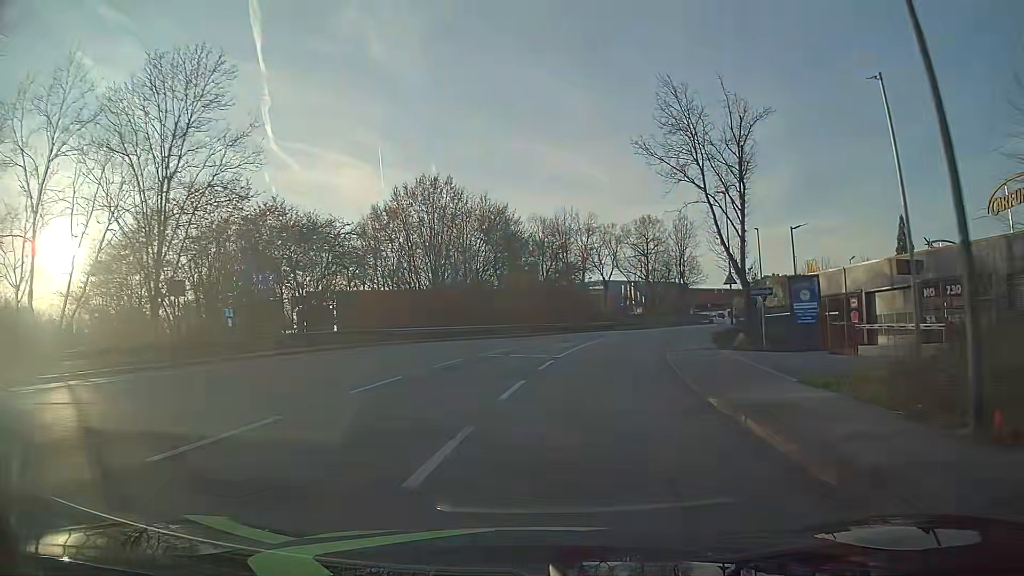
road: tertiary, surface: asphalt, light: Day
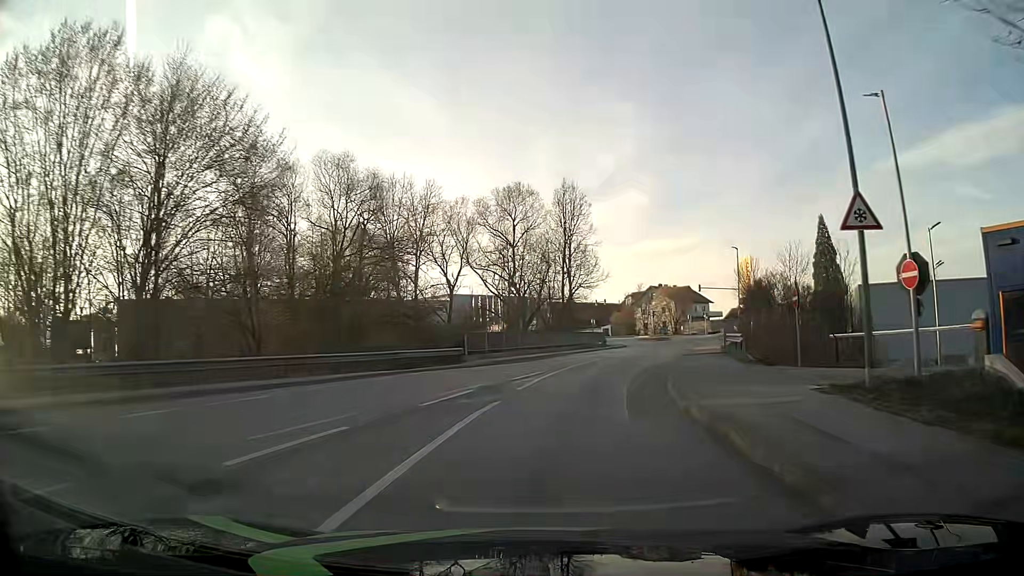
(+4.1, +29.3) m; +14°
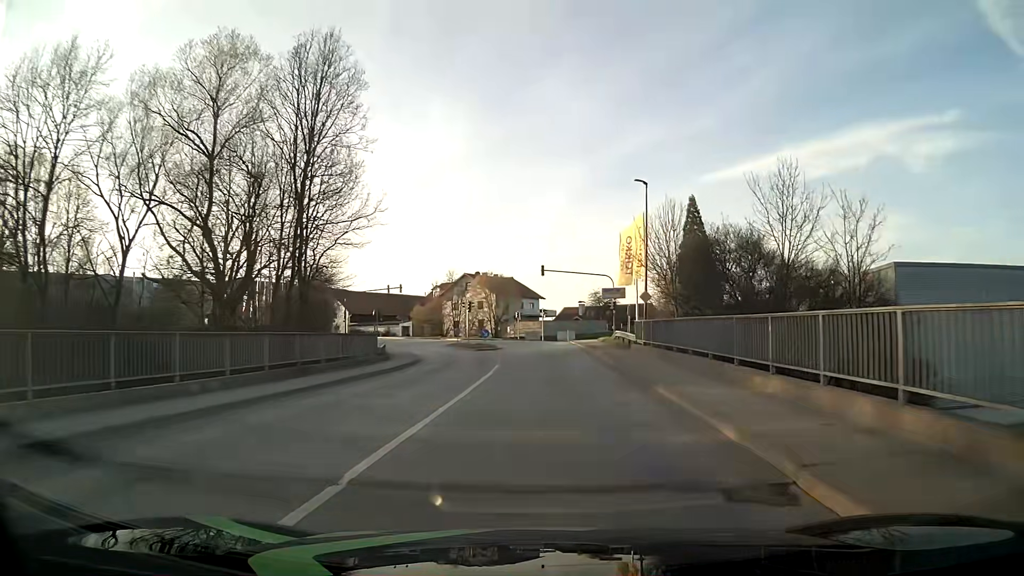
(+4.4, +29.5) m; +16°
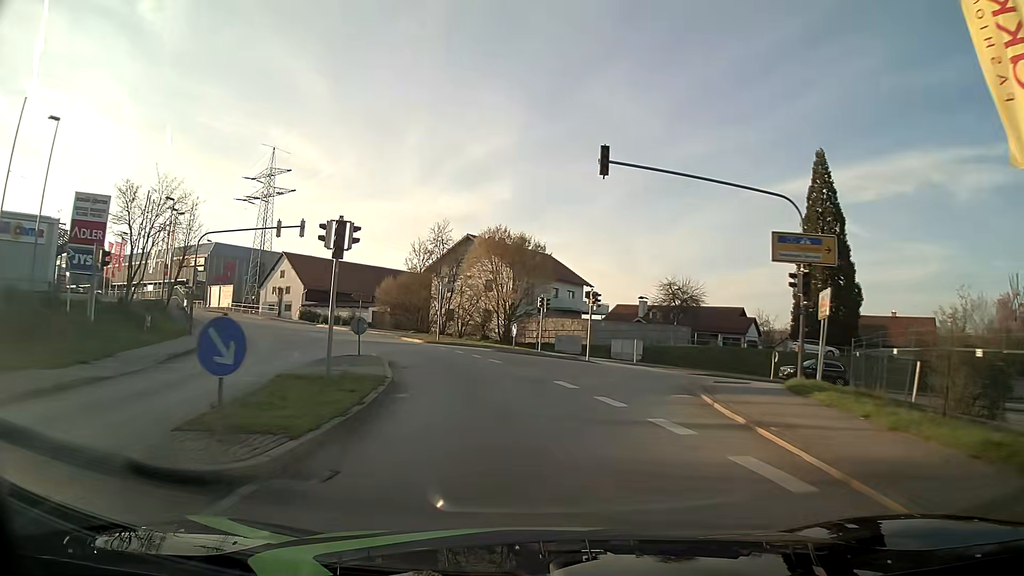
(+0.6, +38.2) m; -3°
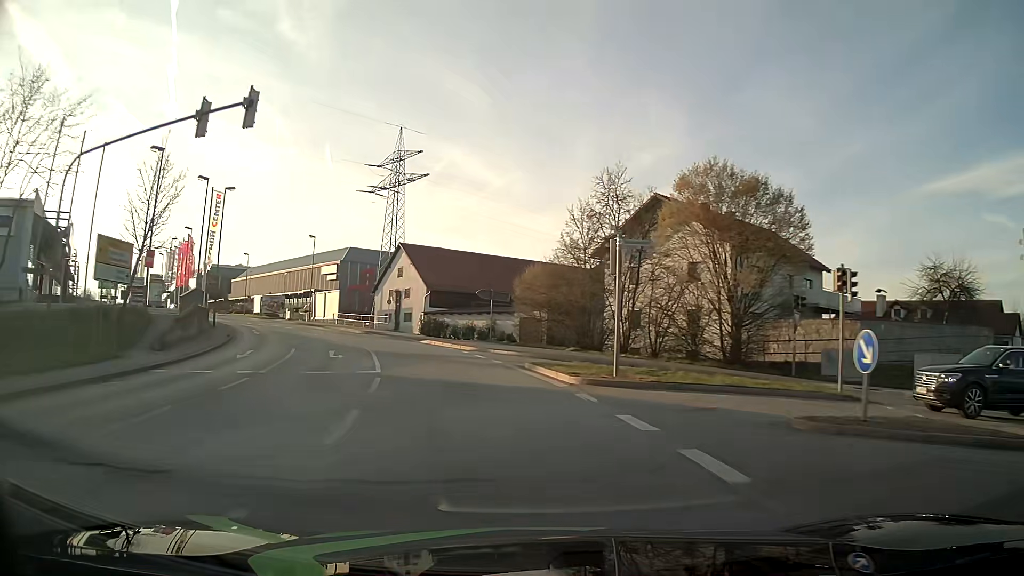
(-2.6, +22.8) m; -15°
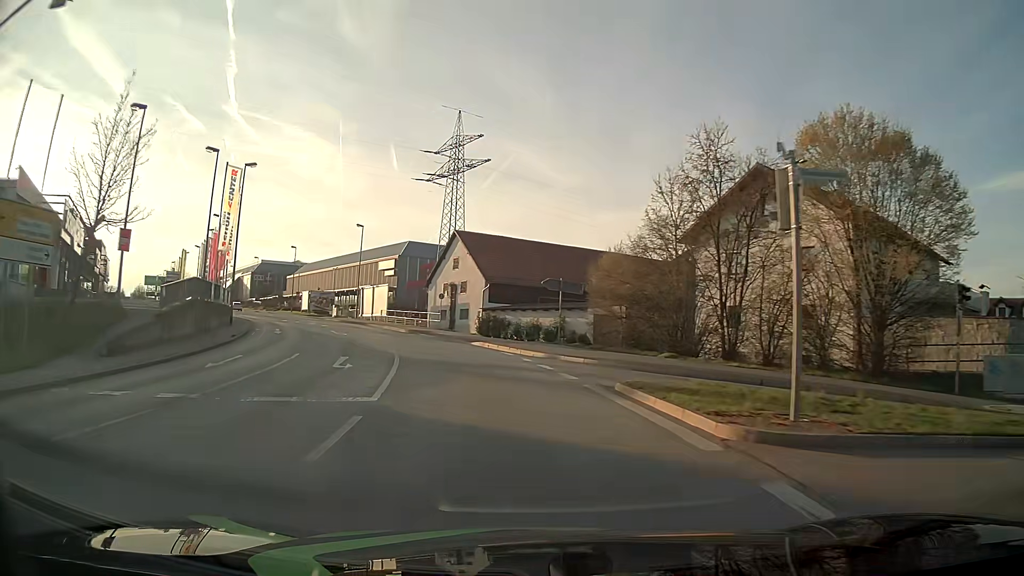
(-0.4, +7.6) m; -6°
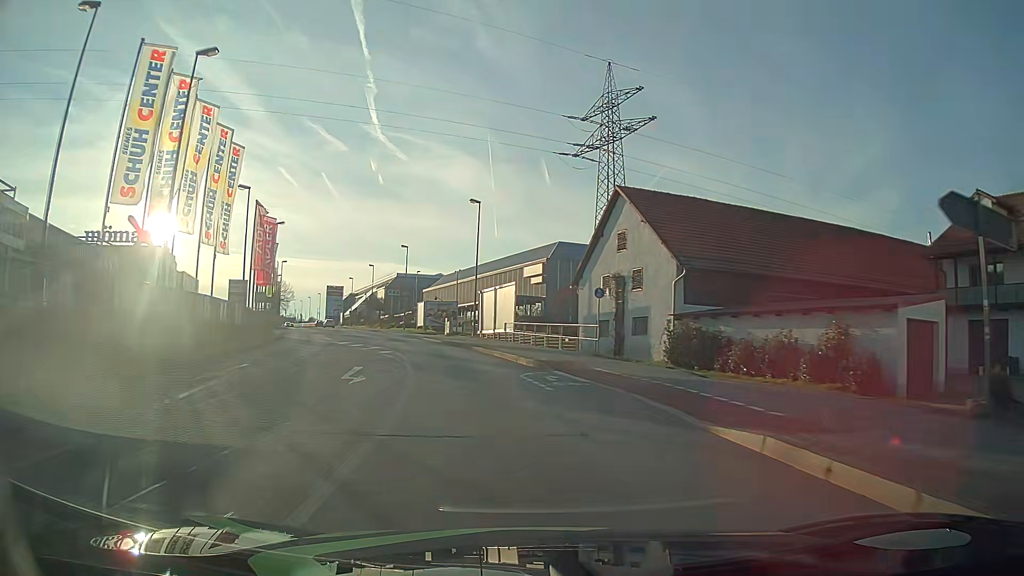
(-2.8, +22.7) m; -14°
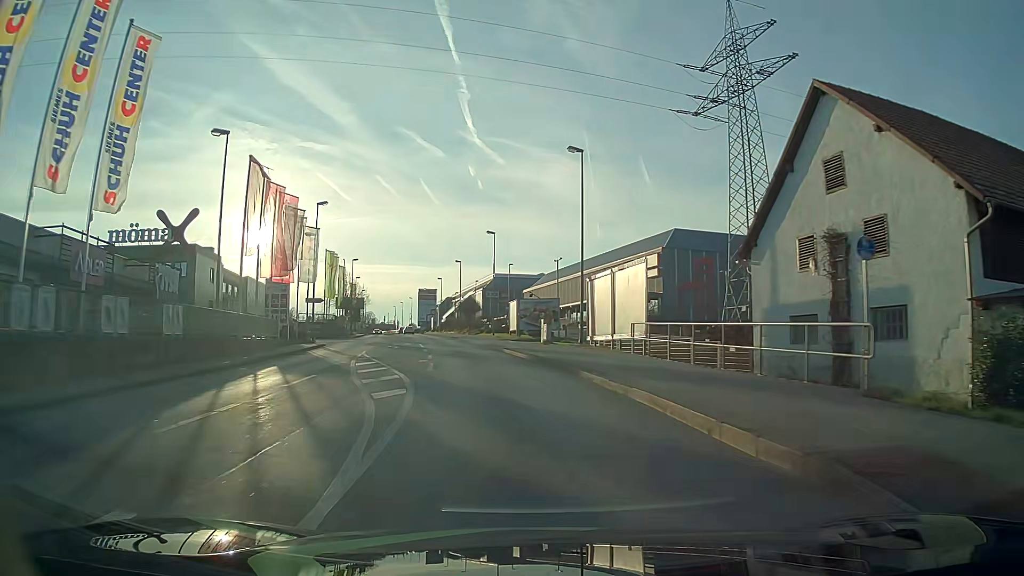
(-1.2, +15.1) m; -9°
(0, +10) (-2, +20) (-3, +30) (-5, +40) (-7, +49) (-9, +59) (-11, +69) (-13, +79) (-15, +89) (-17, +98) m
